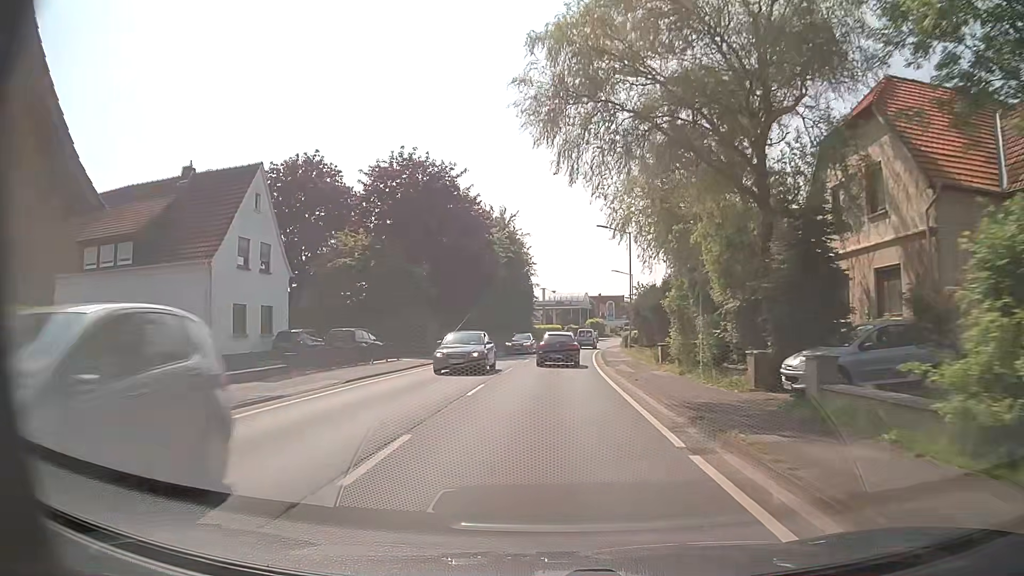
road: secondary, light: Day
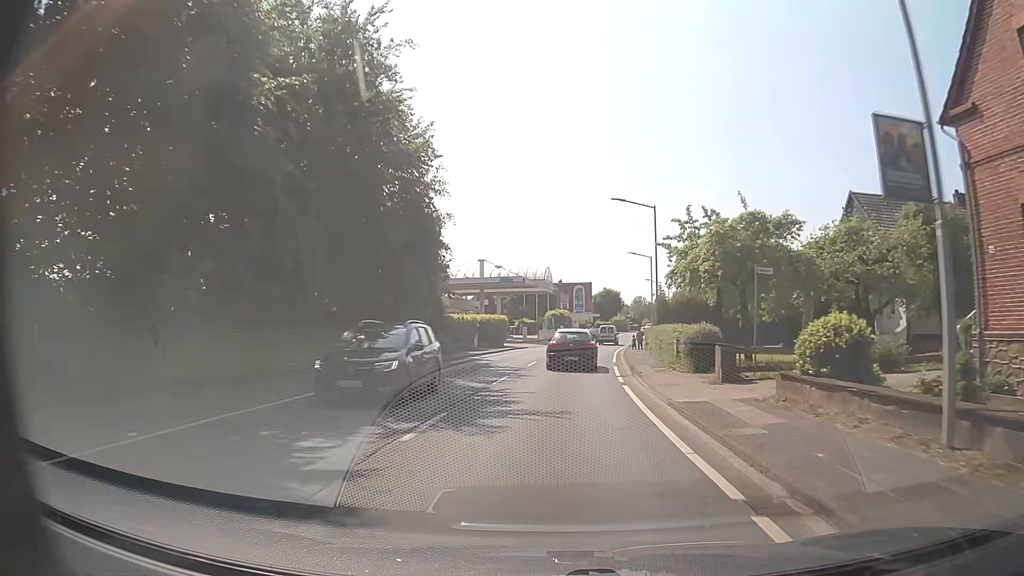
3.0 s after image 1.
(+1.2, +41.5) m; +4°
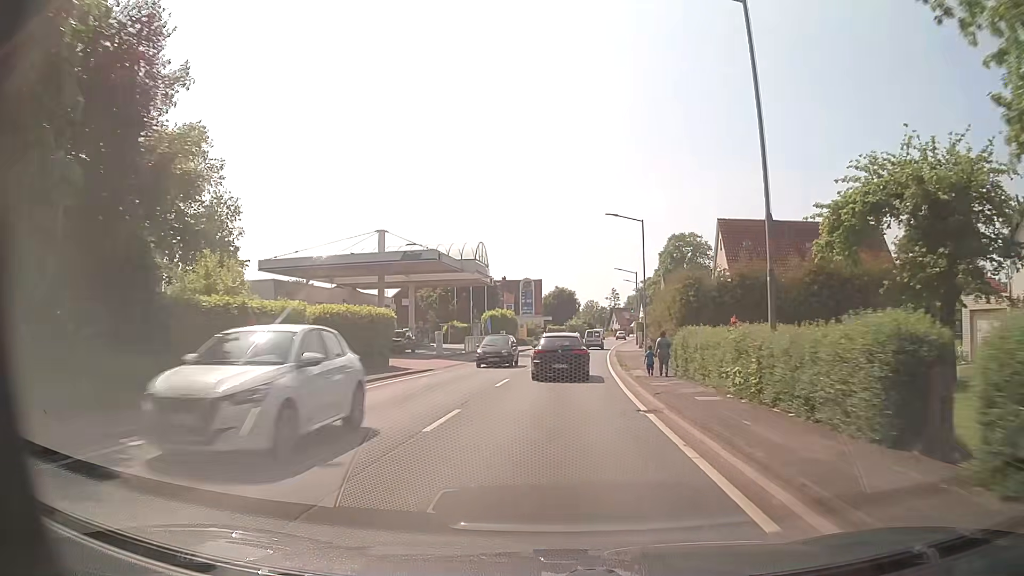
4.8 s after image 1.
(+0.9, +25.2) m; +4°
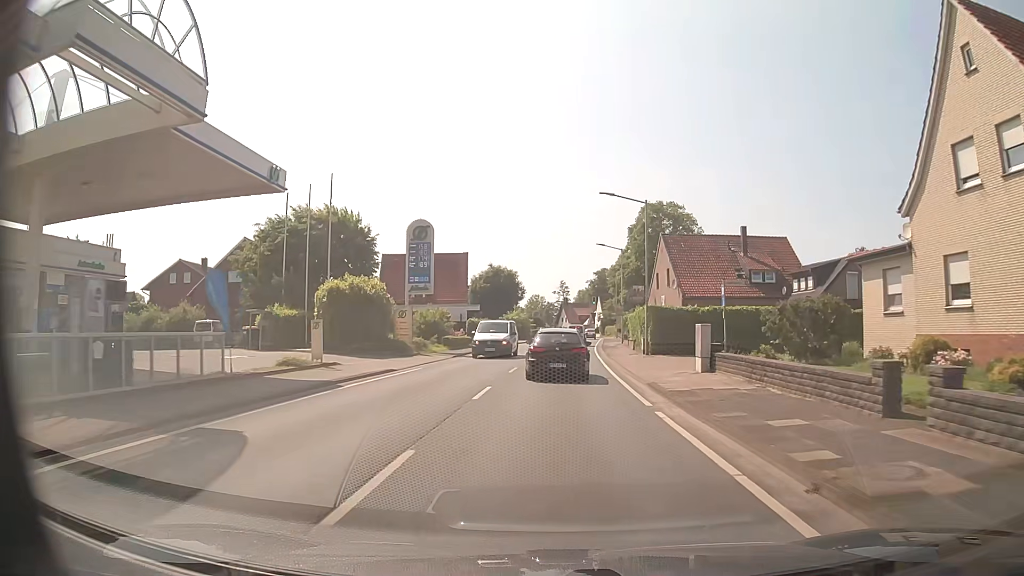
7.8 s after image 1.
(+1.8, +39.6) m; +5°
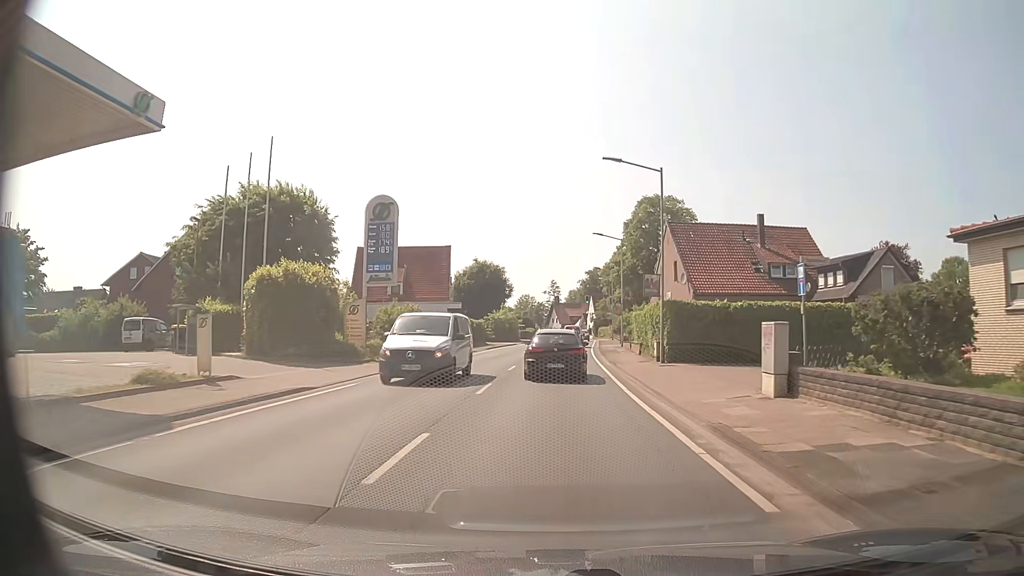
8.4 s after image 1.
(+0.1, +7.4) m; +1°
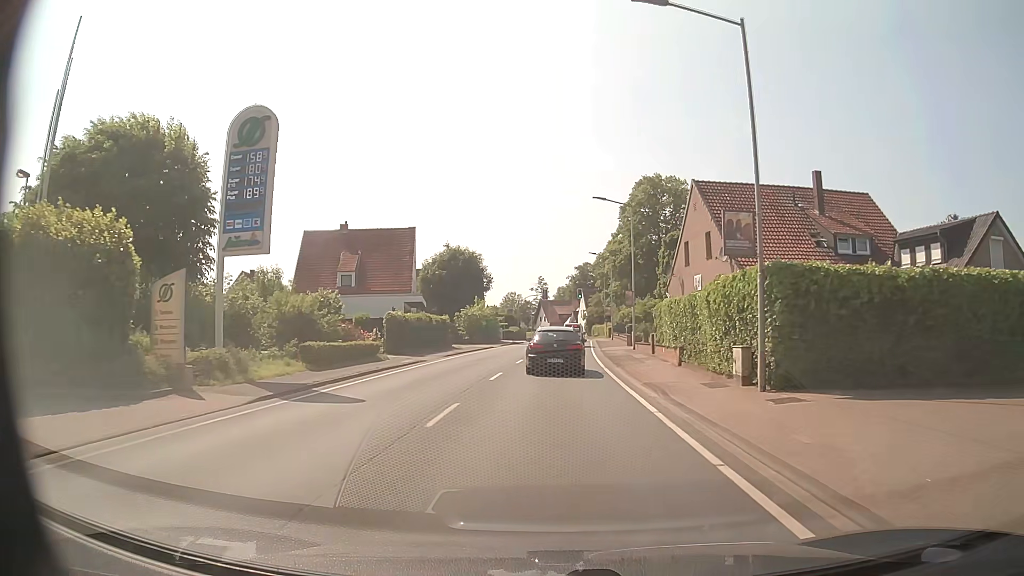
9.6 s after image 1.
(+0.1, +14.0) m; +1°
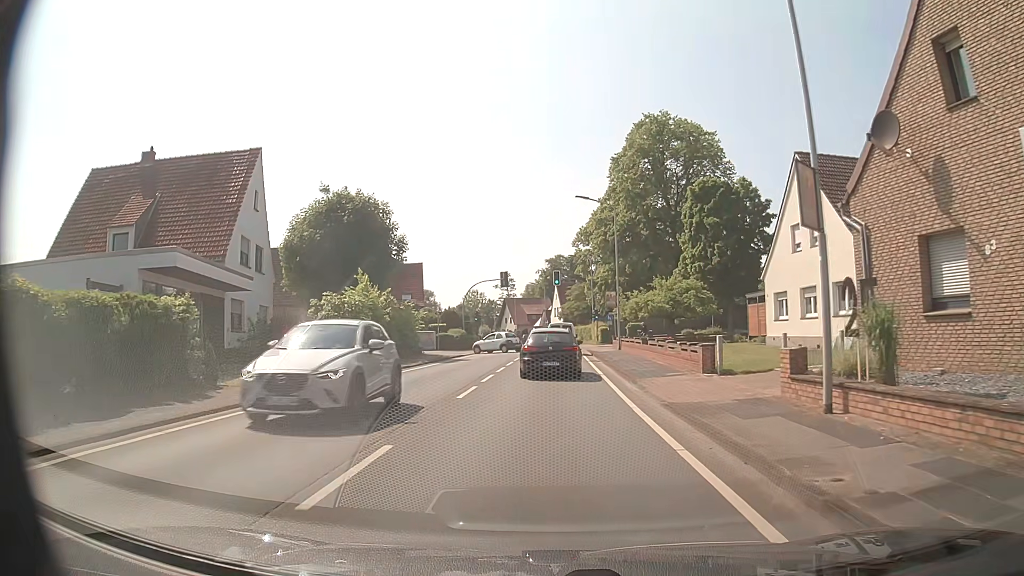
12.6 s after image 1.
(+0.8, +30.3) m; +3°
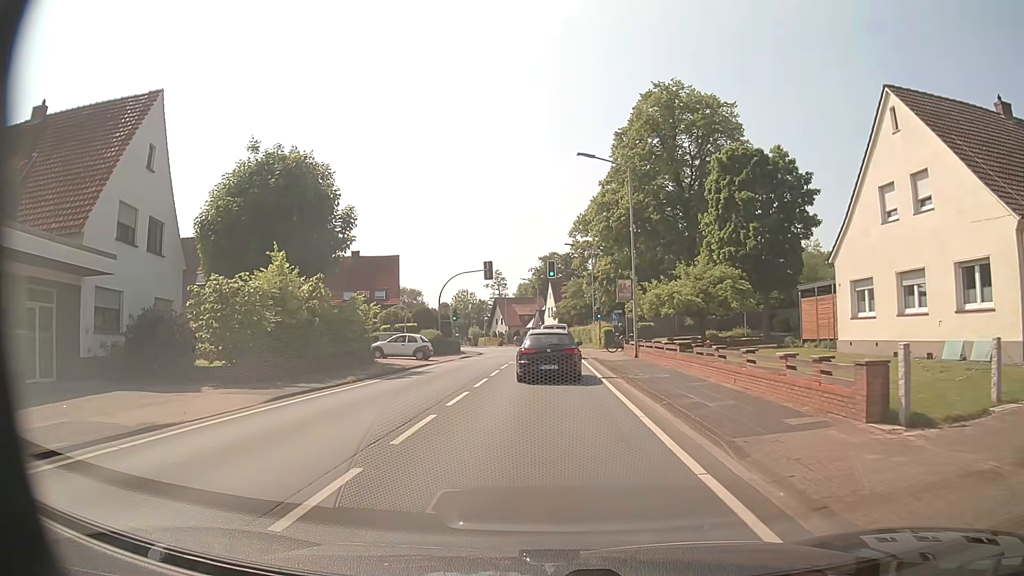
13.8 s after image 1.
(0.0, +9.8) m; 0°
(0, +10) (0, +20) (0, +30) (0, +40) (0, +50) (0, +60) (-1, +70) (-2, +80) (-4, +90) (-6, +99) m
